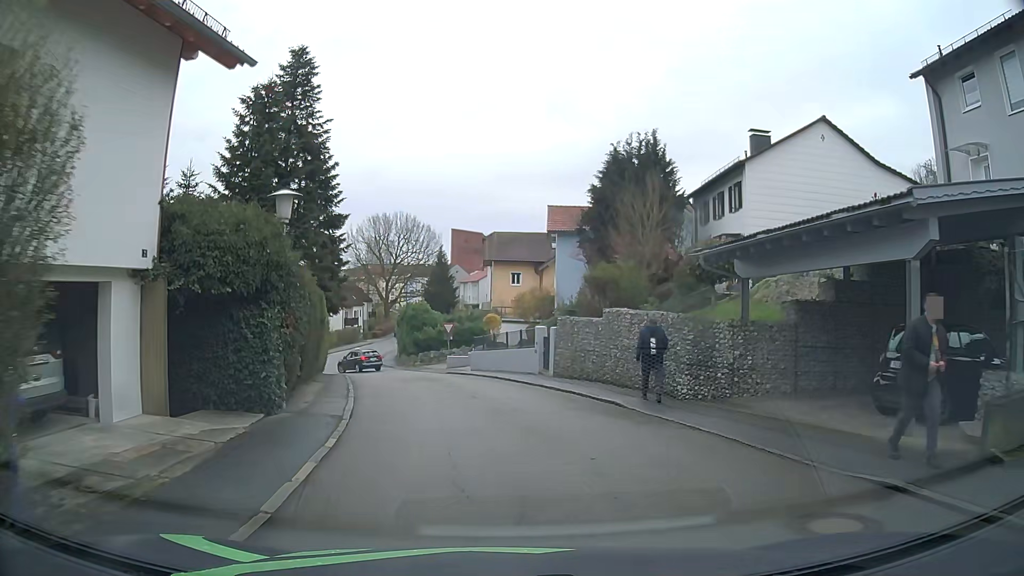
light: Day
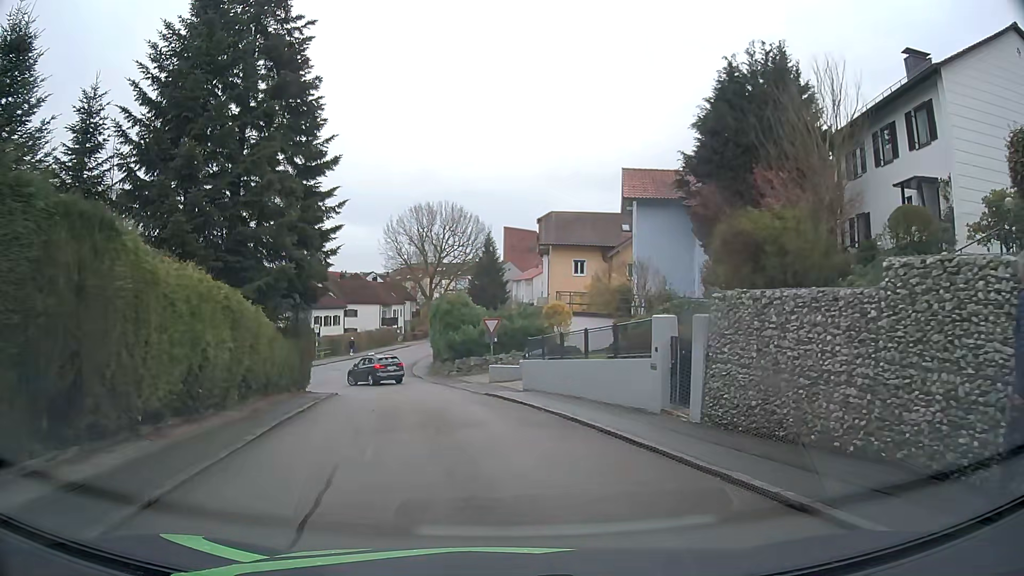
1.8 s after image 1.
(-0.5, +12.4) m; -5°
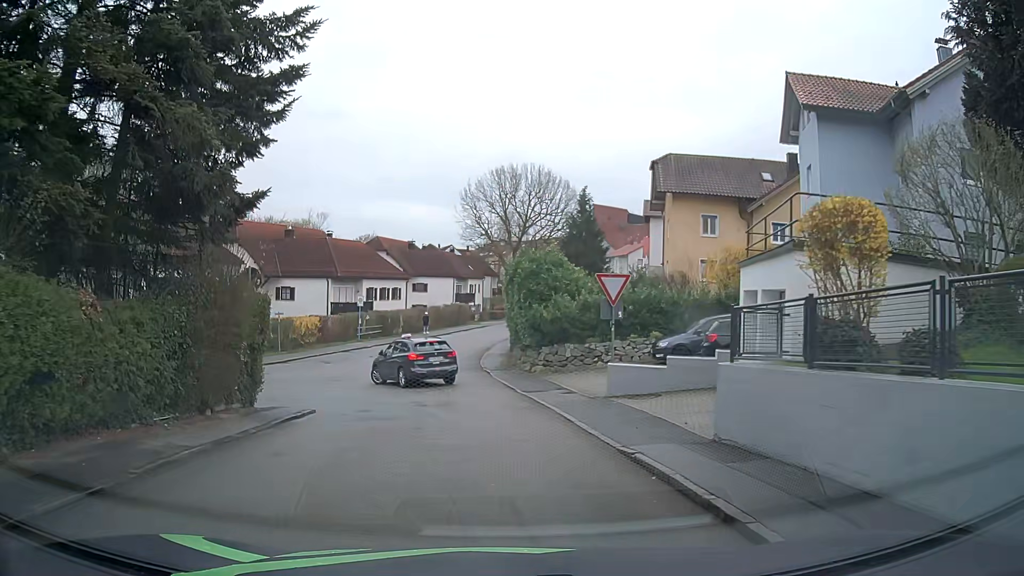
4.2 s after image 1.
(-0.9, +13.9) m; -7°
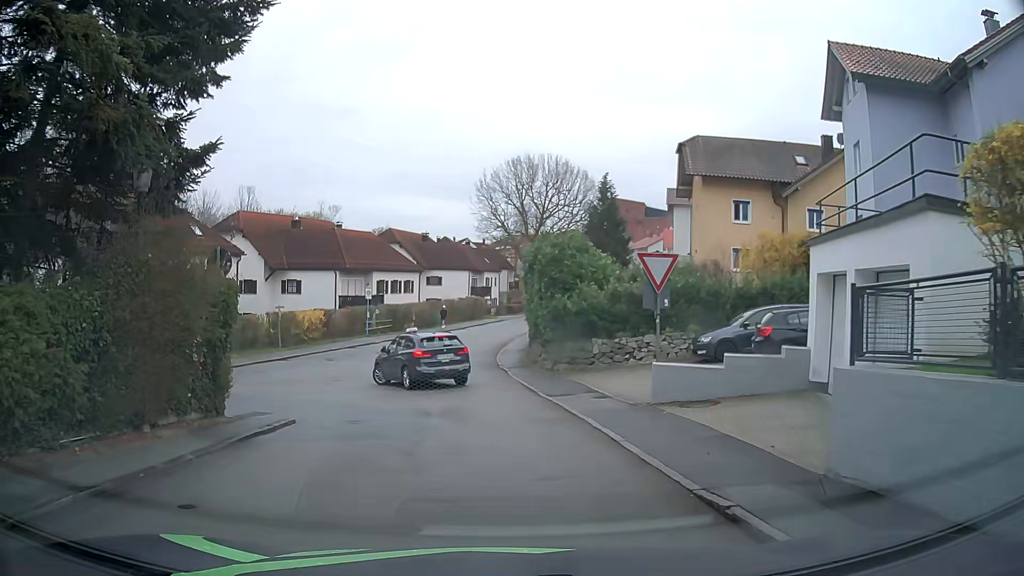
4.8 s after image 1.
(-0.1, +2.8) m; -2°
